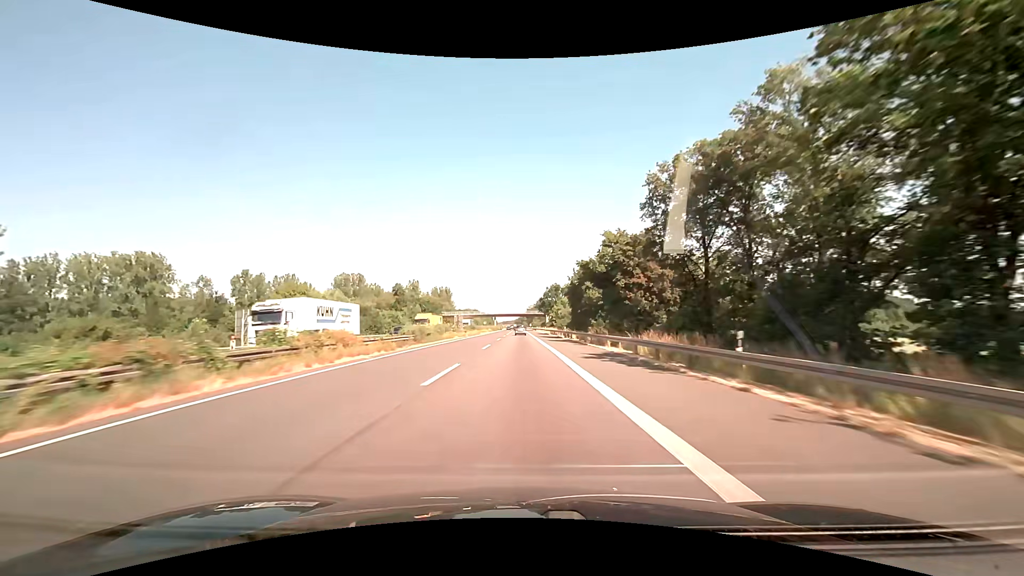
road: motorway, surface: asphalt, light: Day
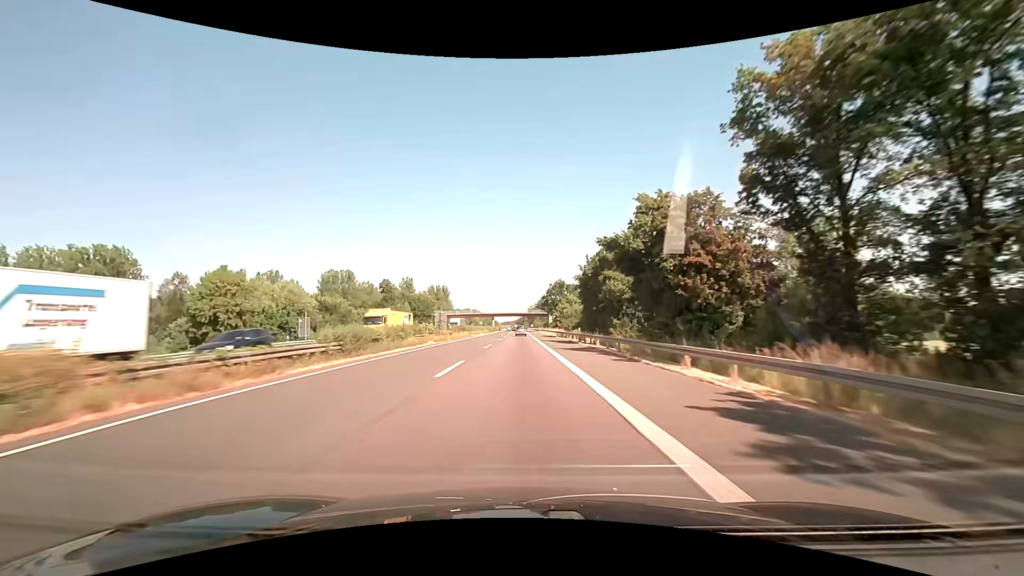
(0.0, +16.0) m; 0°
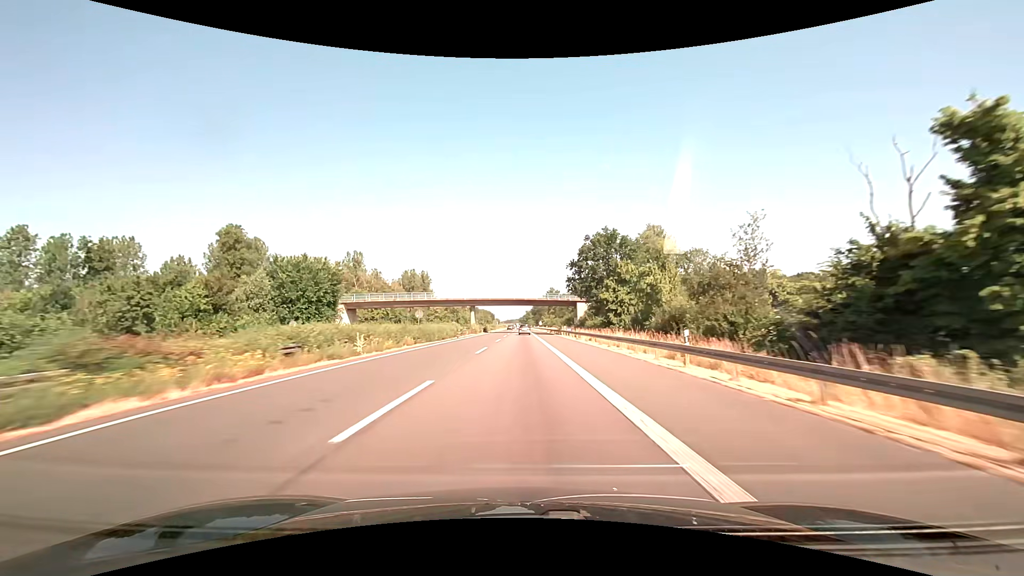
(-0.6, +80.1) m; 0°
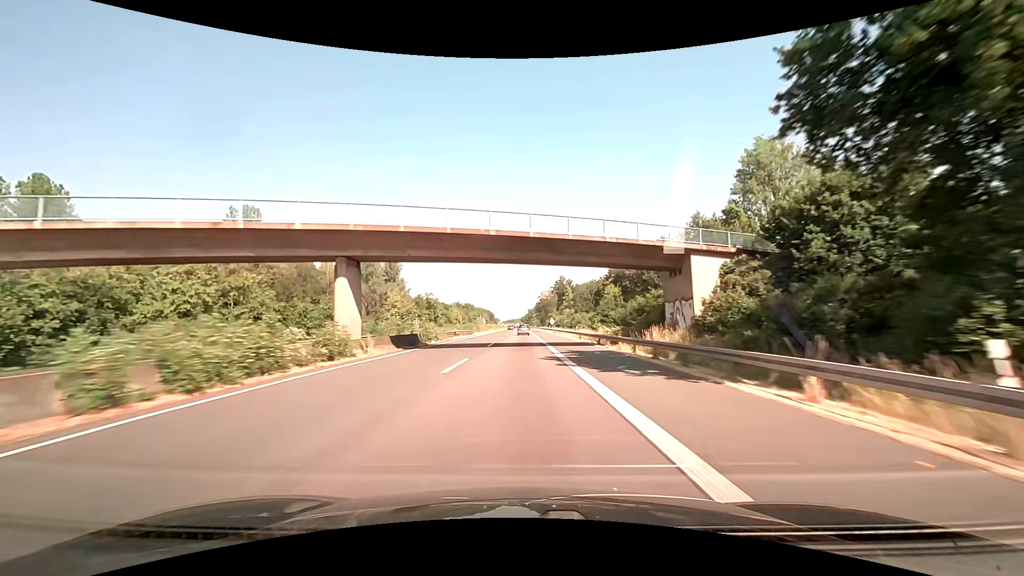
(0.0, +64.0) m; 0°
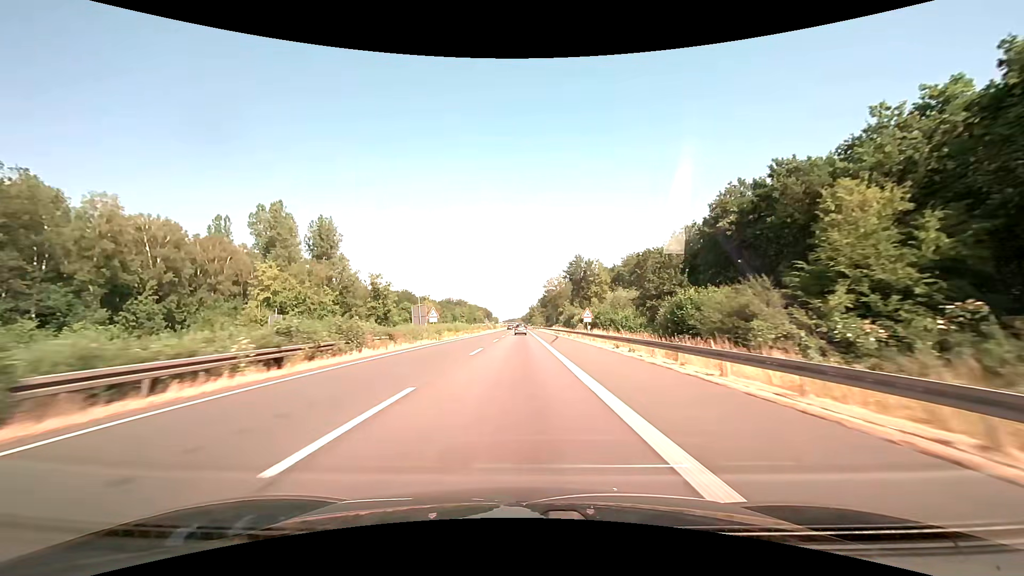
(-0.1, +64.0) m; 0°
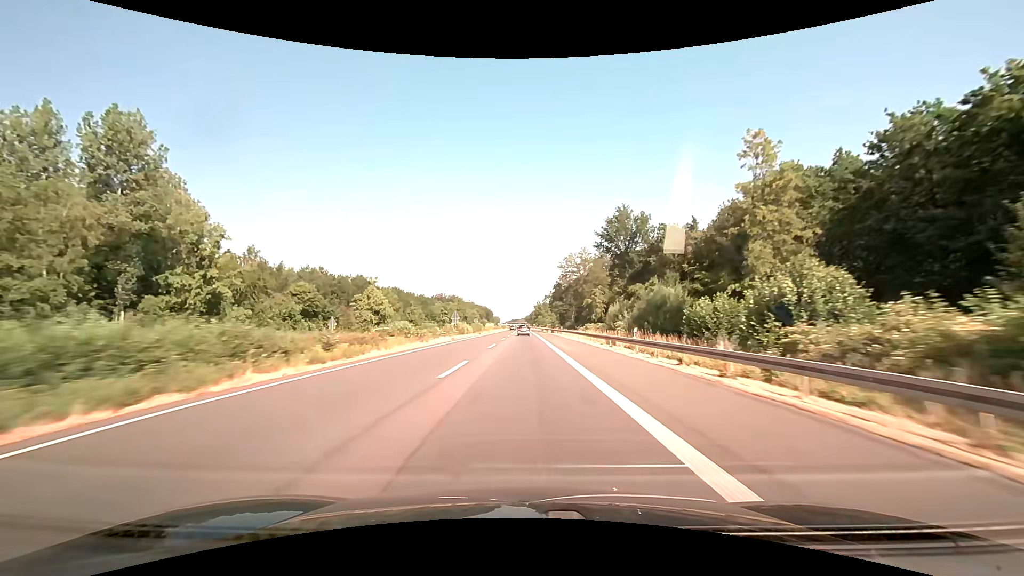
(-0.3, +64.0) m; 0°
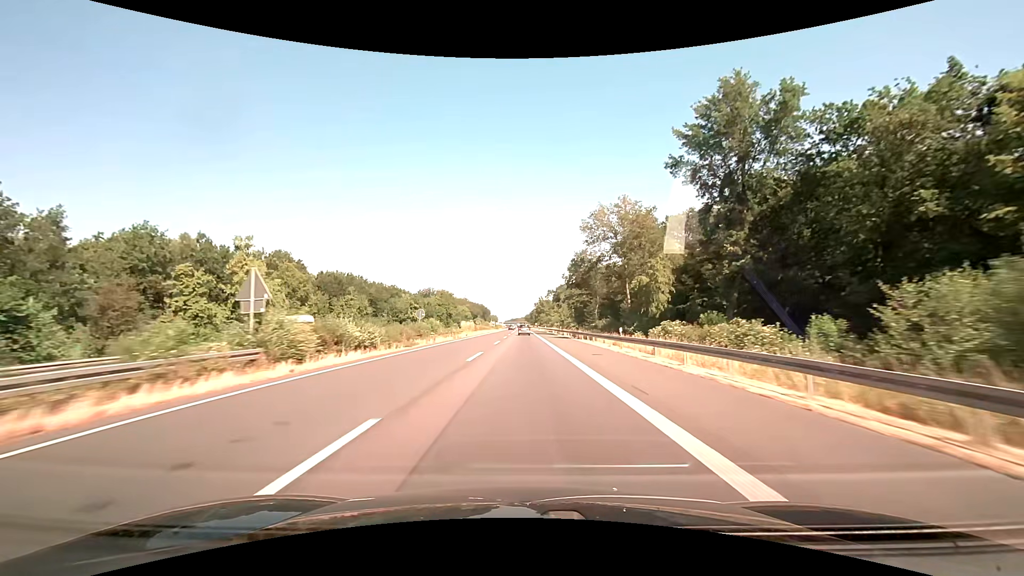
(0.0, +48.0) m; 0°
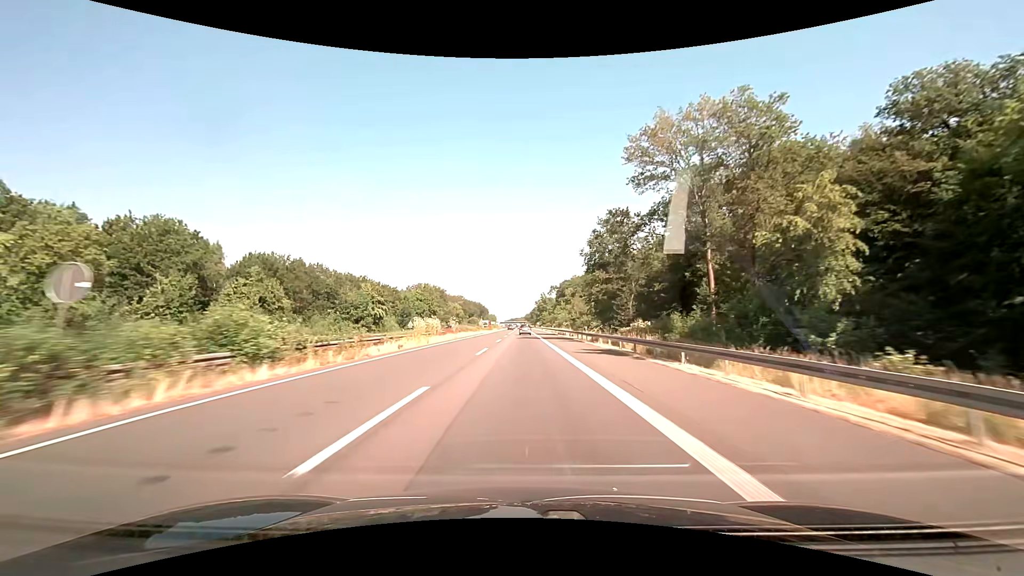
(0.0, +32.0) m; 0°
(0, +10) (0, +20) (0, +30) (0, +40) (0, +50) (0, +60) (0, +70) (0, +80) (0, +90) (0, +100) m
